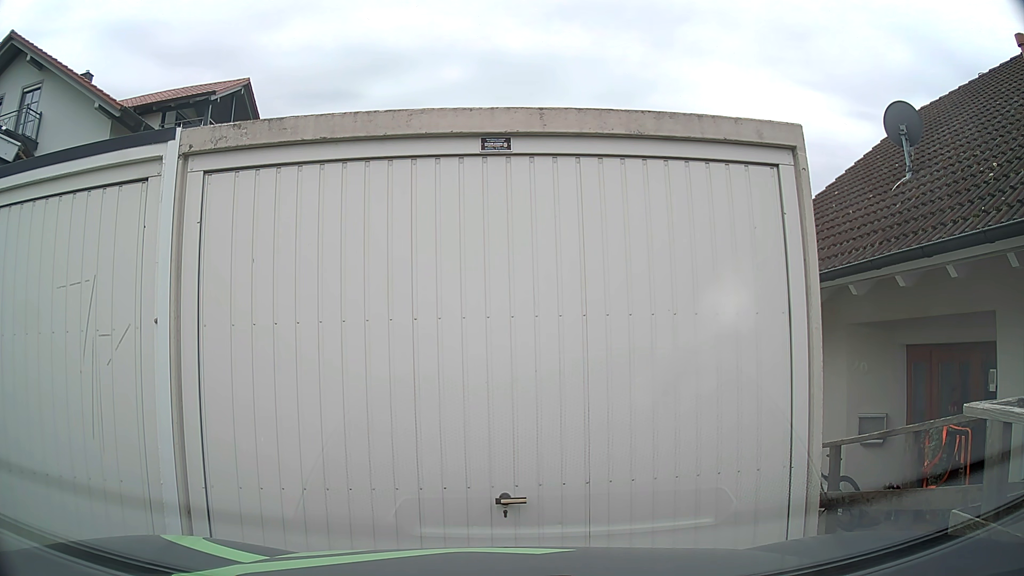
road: residential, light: Day
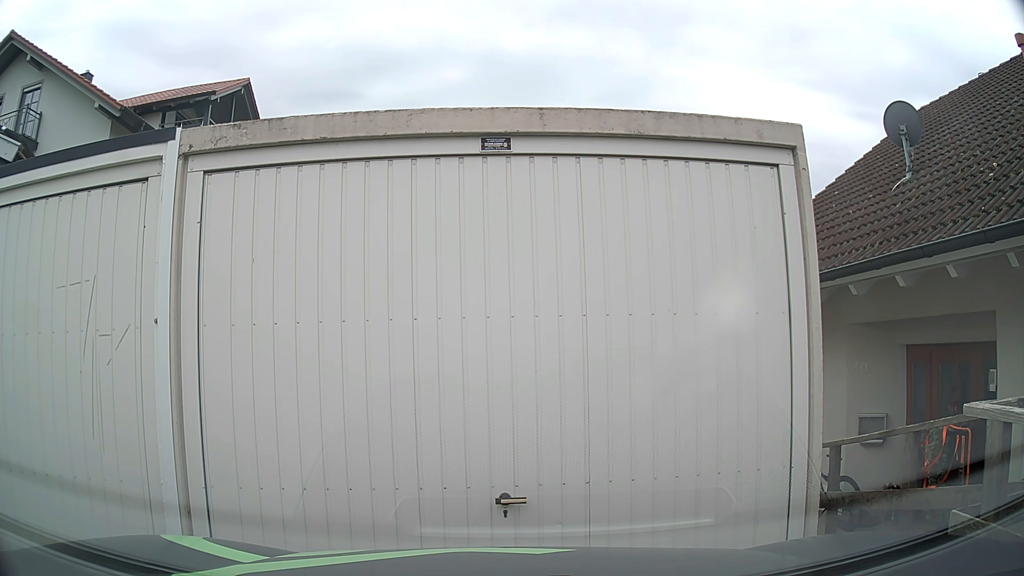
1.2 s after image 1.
(0.0, 0.0) m; 0°
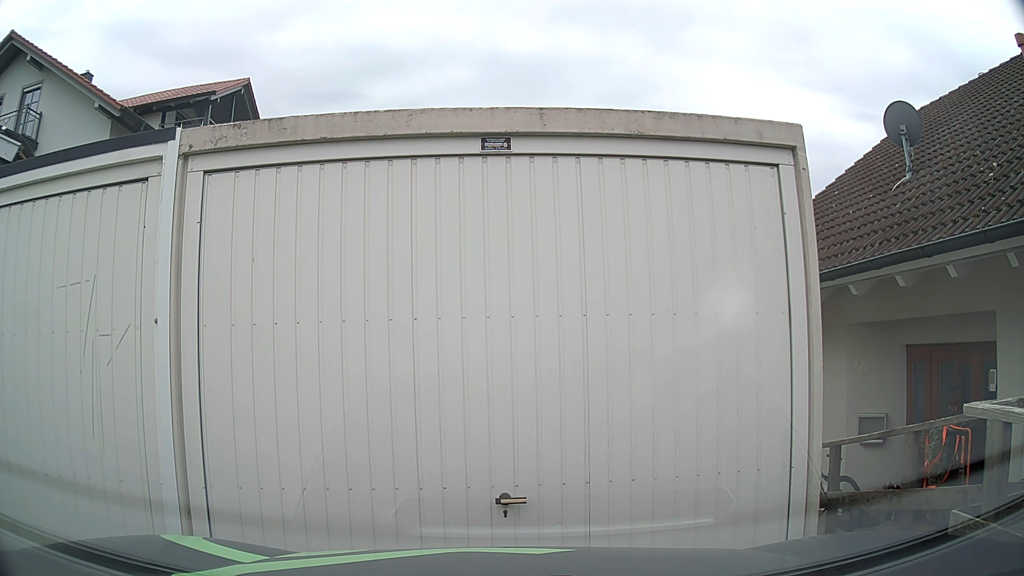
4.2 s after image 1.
(0.0, 0.0) m; 0°
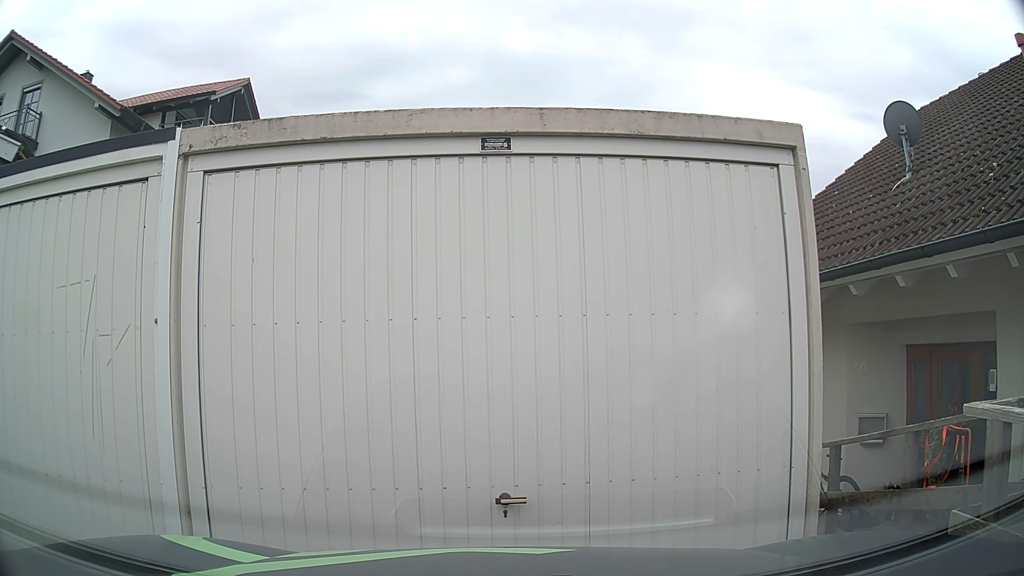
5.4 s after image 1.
(0.0, 0.0) m; 0°
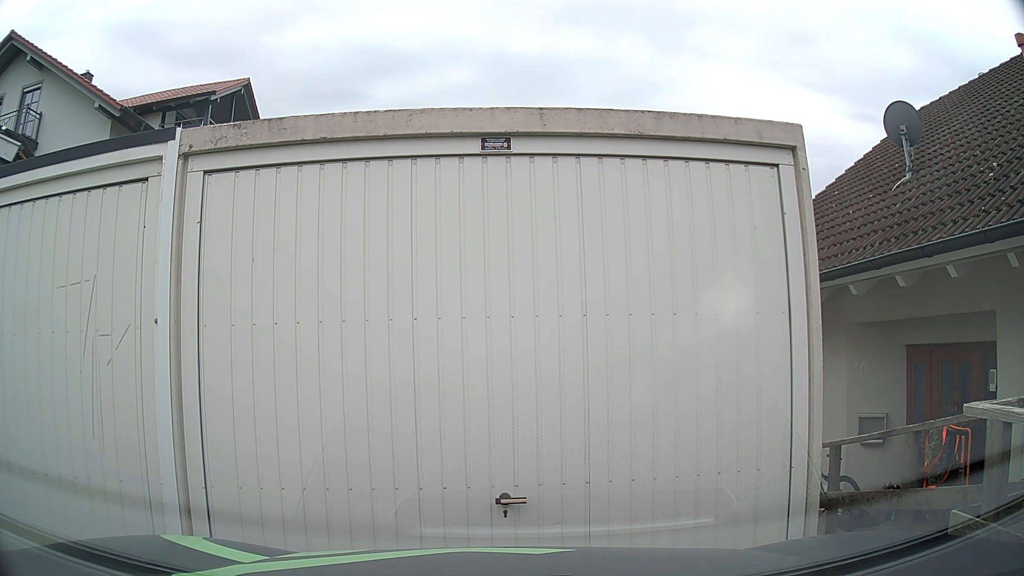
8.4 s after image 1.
(0.0, 0.0) m; 0°
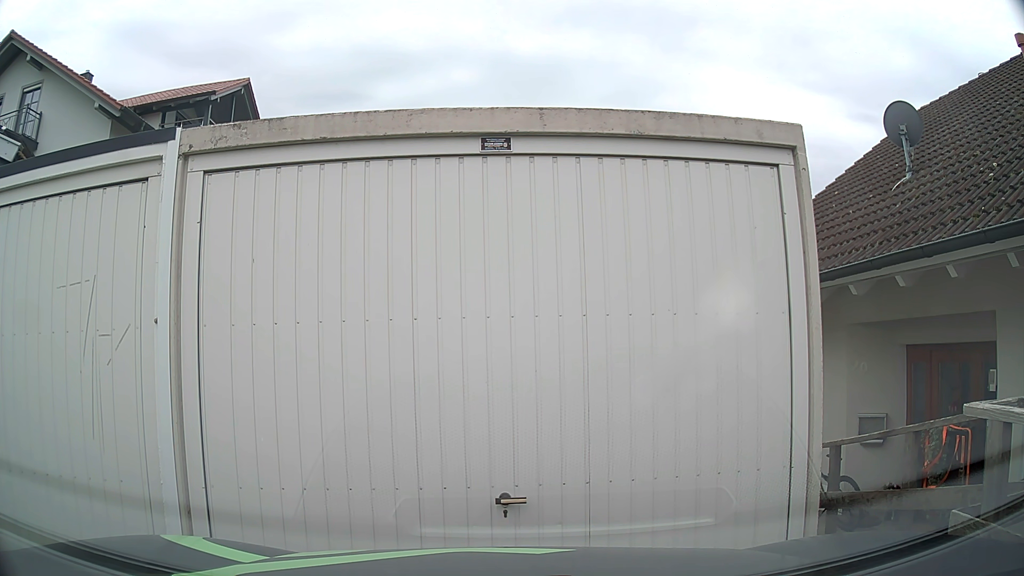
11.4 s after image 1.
(0.0, 0.0) m; 0°
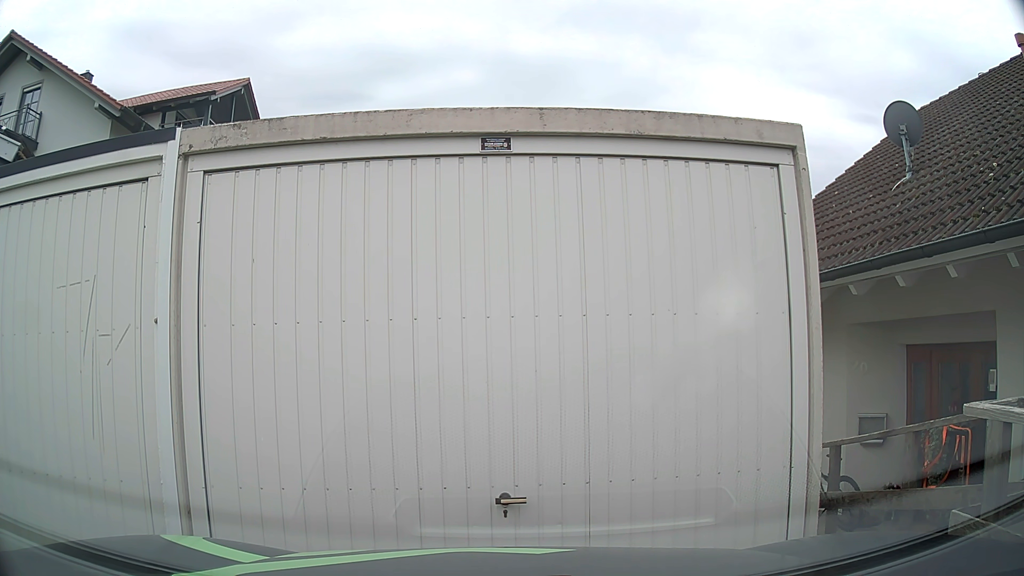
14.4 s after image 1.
(0.0, 0.0) m; 0°
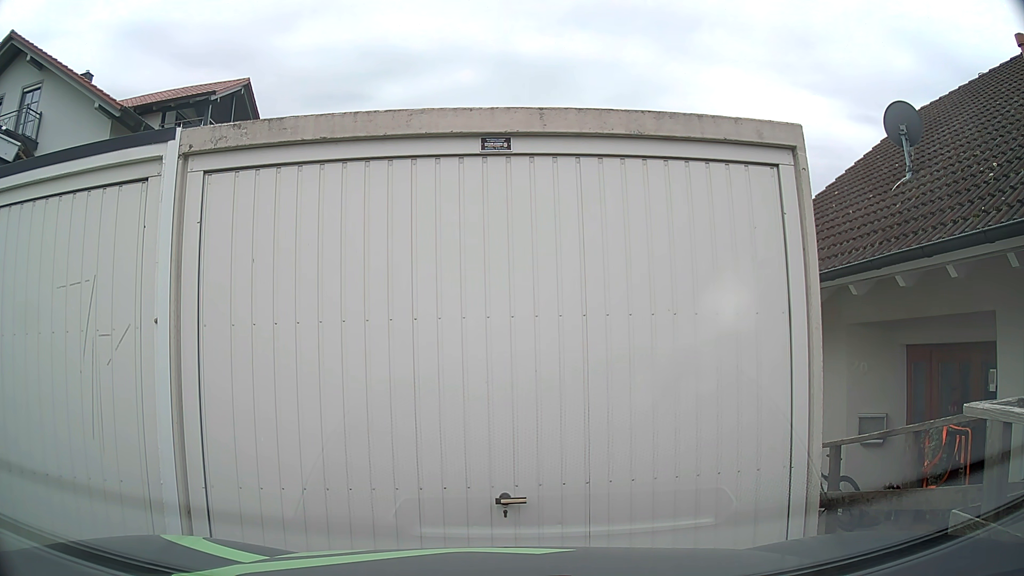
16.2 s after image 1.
(0.0, 0.0) m; 0°
